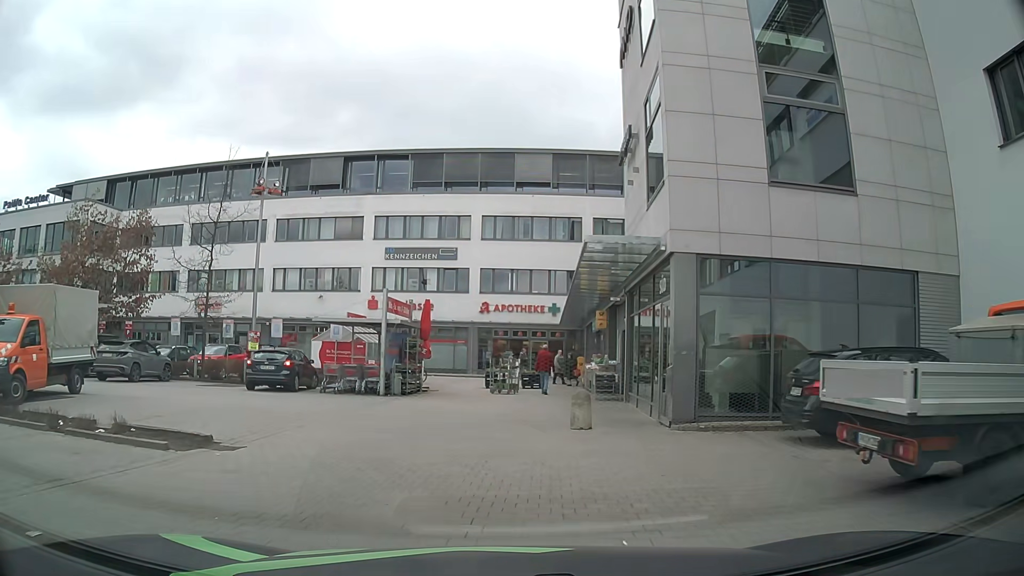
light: Day
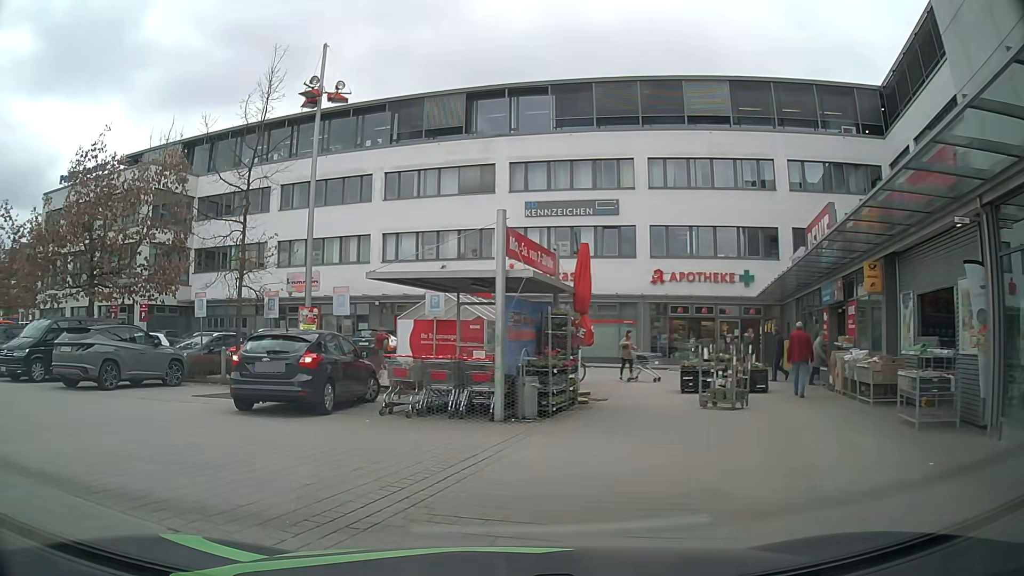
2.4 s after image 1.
(-0.8, +10.6) m; -14°
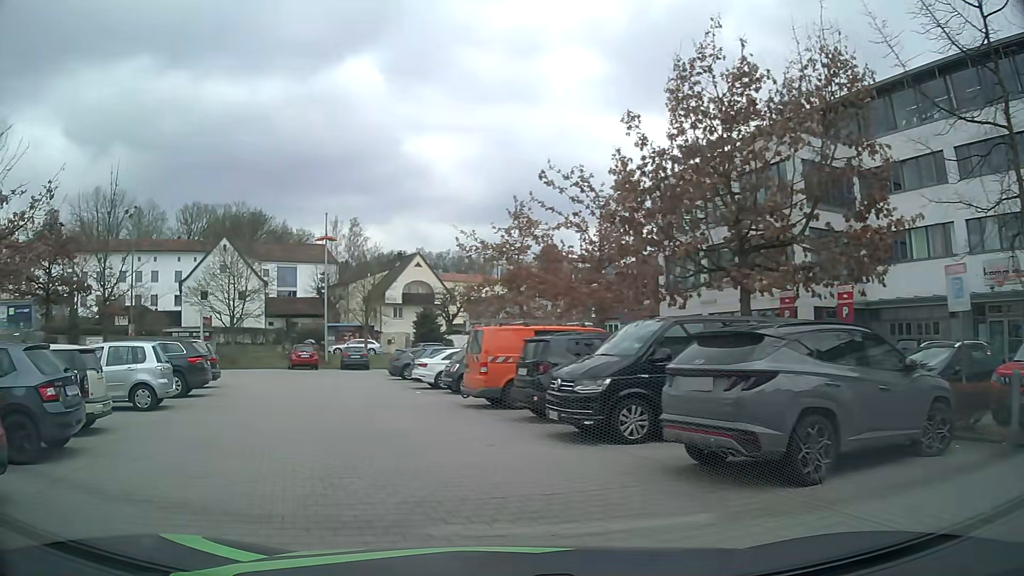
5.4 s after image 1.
(-4.6, +9.3) m; -56°
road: service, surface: paving_stones
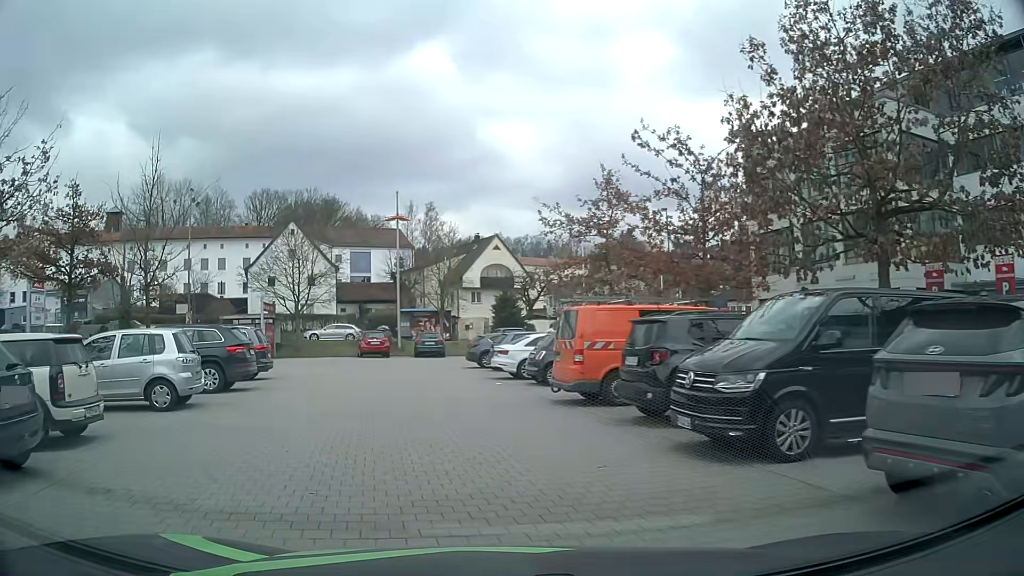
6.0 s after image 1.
(-0.1, +2.8) m; -6°
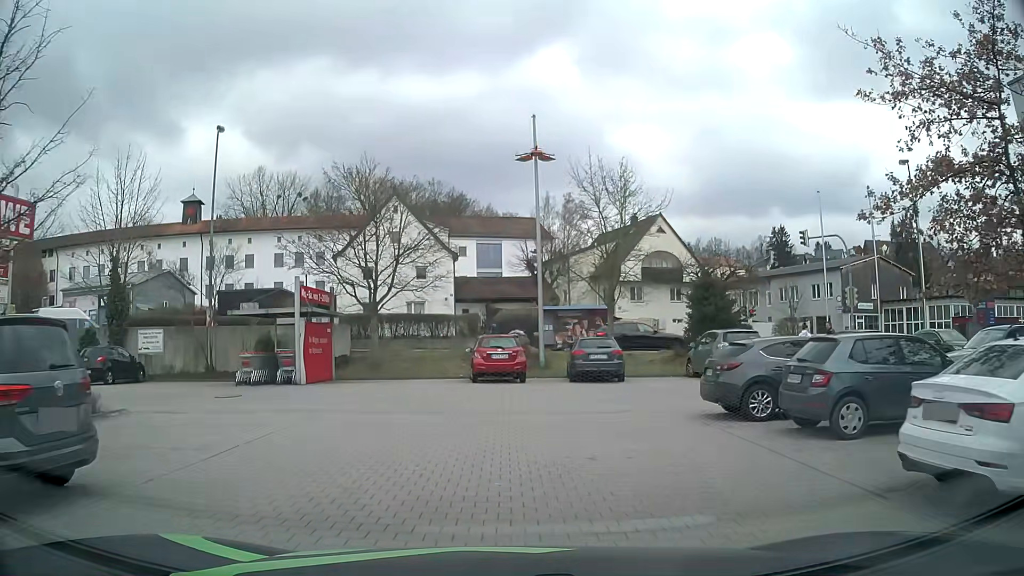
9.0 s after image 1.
(-2.3, +16.4) m; -11°
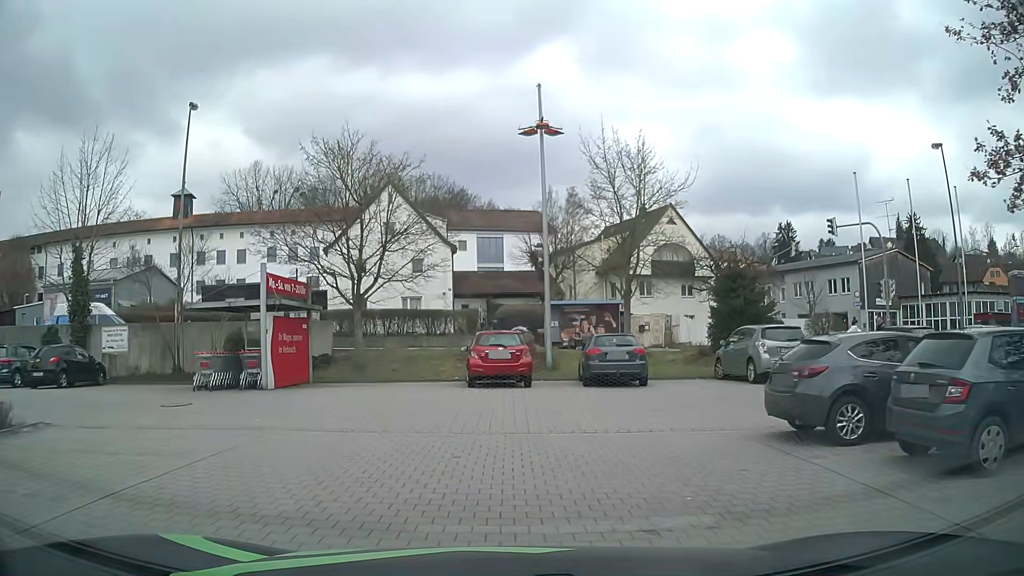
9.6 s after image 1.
(0.0, +3.2) m; +1°
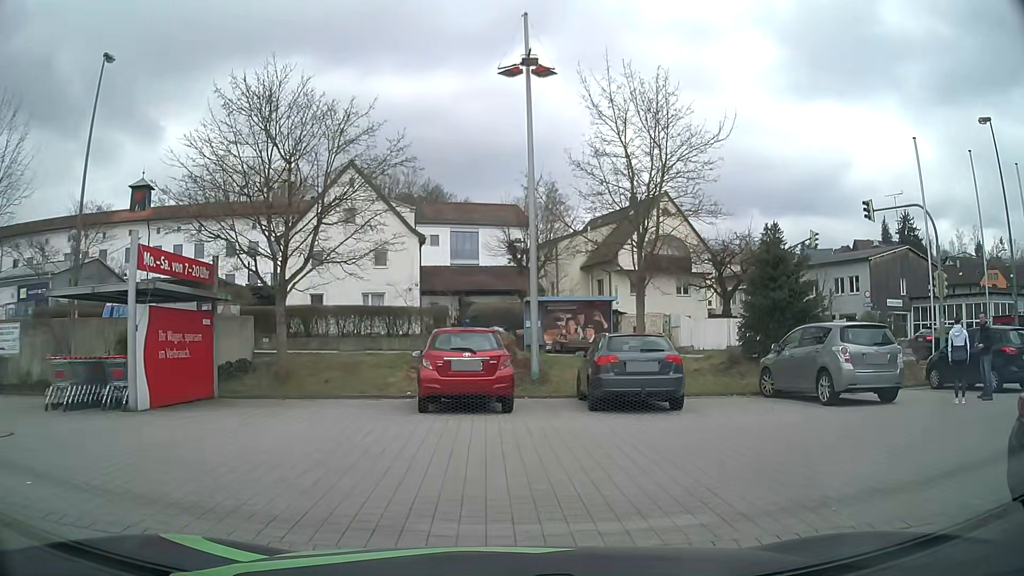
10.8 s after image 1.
(0.0, +5.8) m; +1°
